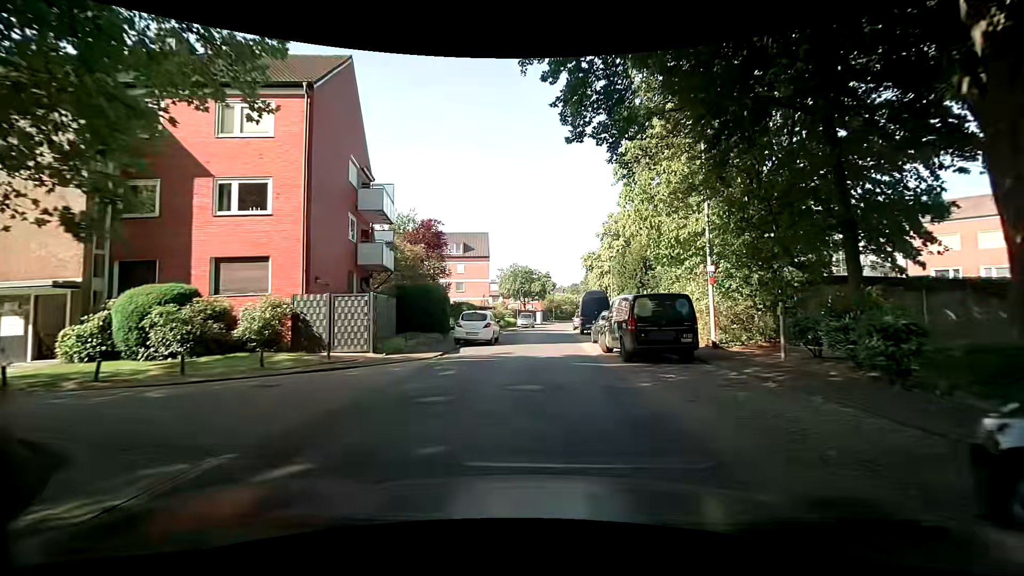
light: Day
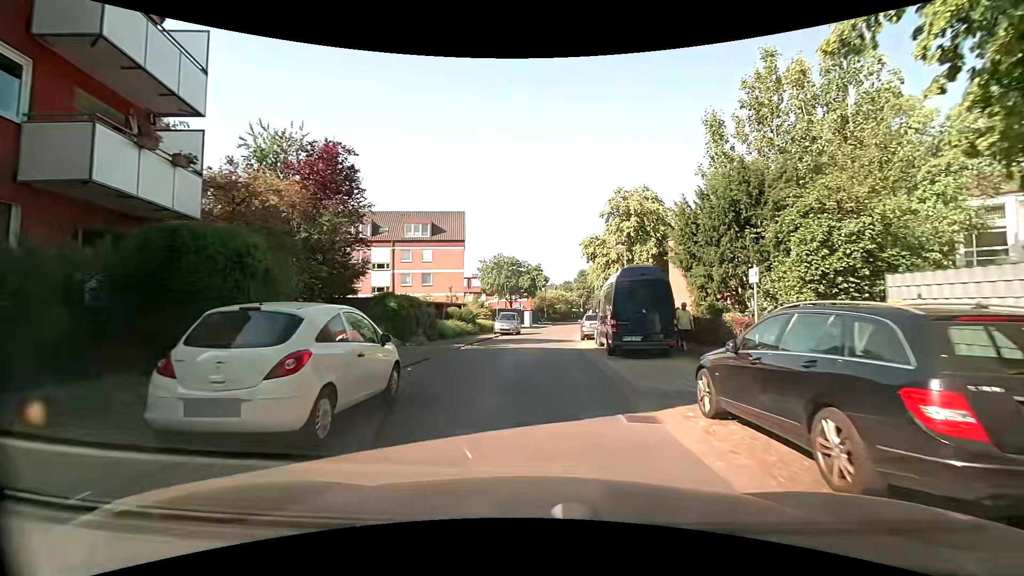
(+0.2, +16.6) m; +1°
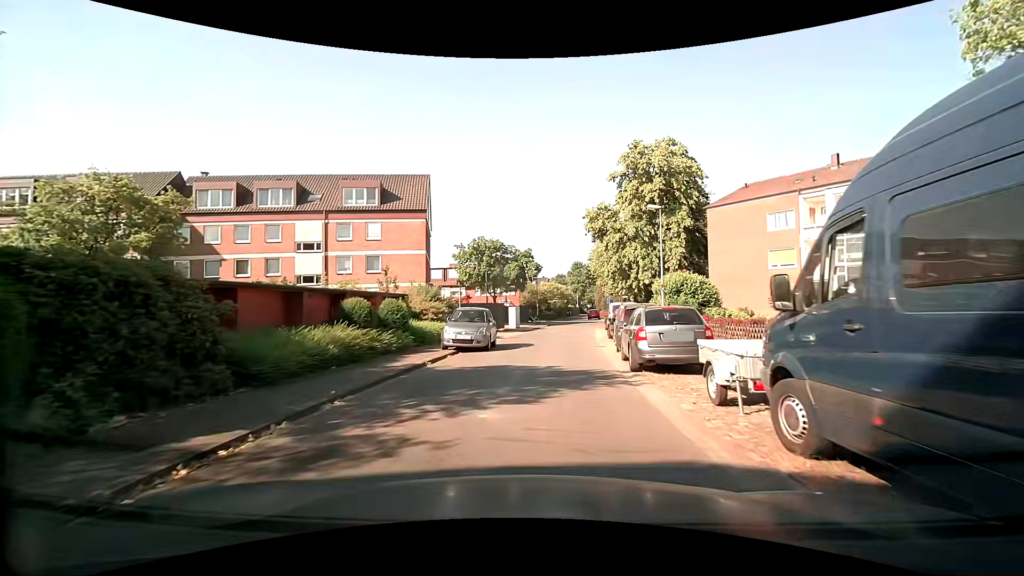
(+0.2, +16.2) m; +2°
